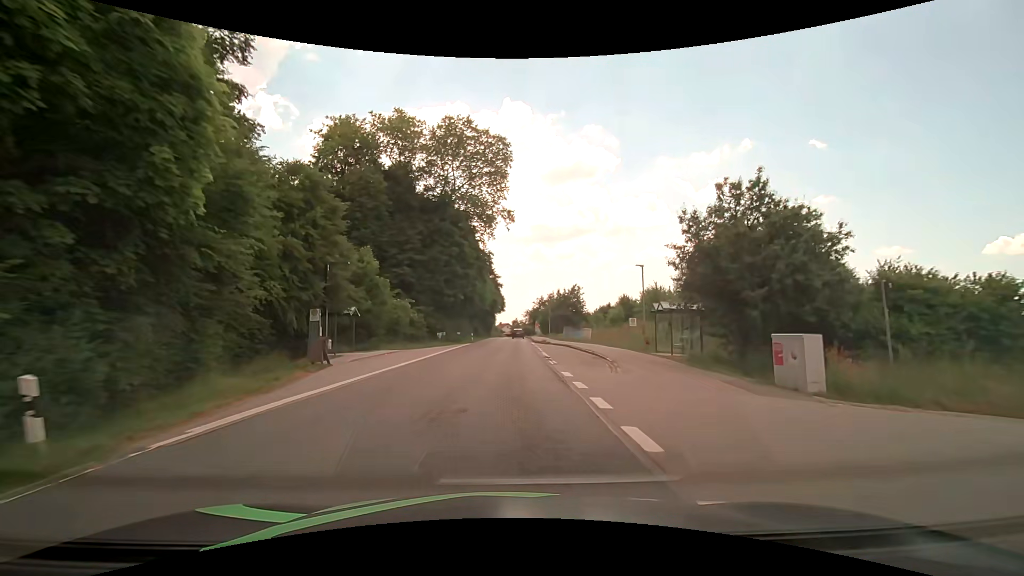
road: secondary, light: Day
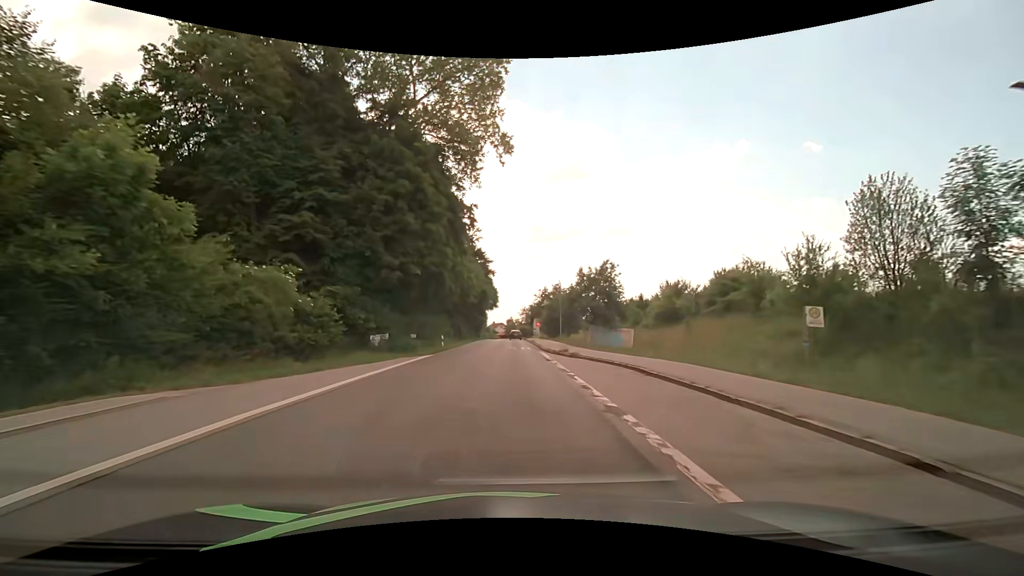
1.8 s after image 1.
(+0.2, +22.9) m; +1°
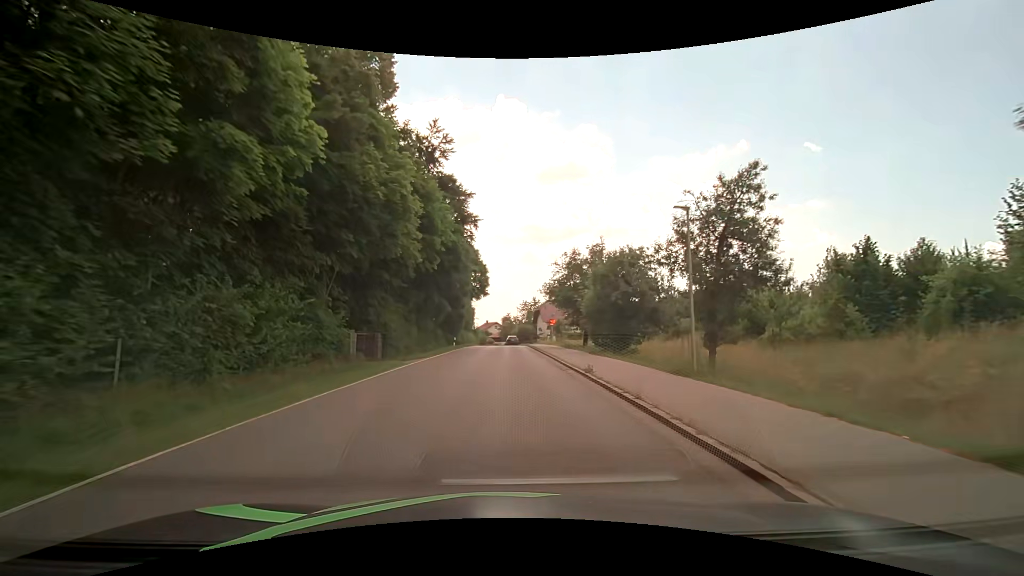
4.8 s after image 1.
(+0.2, +38.2) m; 0°
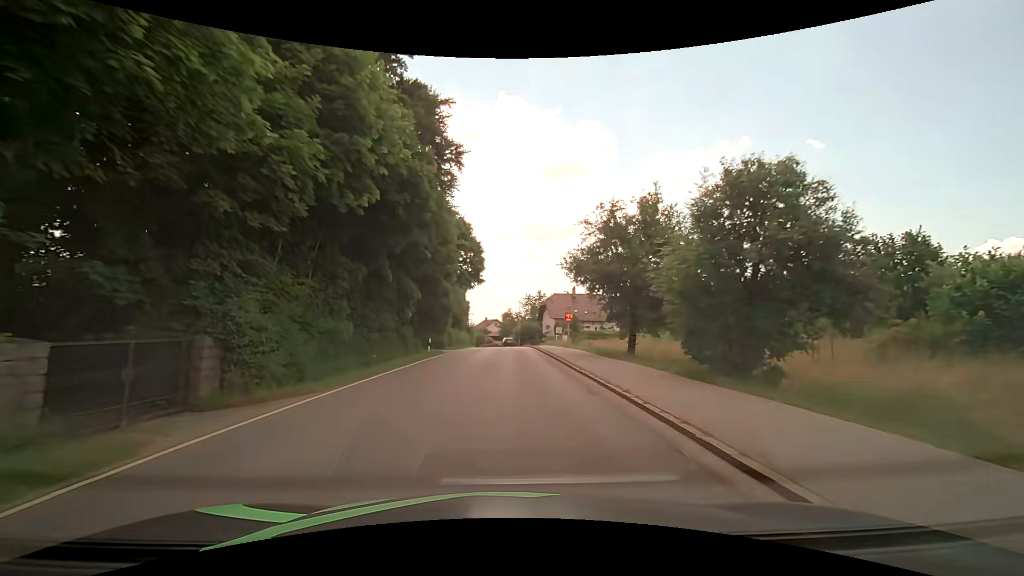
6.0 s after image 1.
(0.0, +15.3) m; 0°
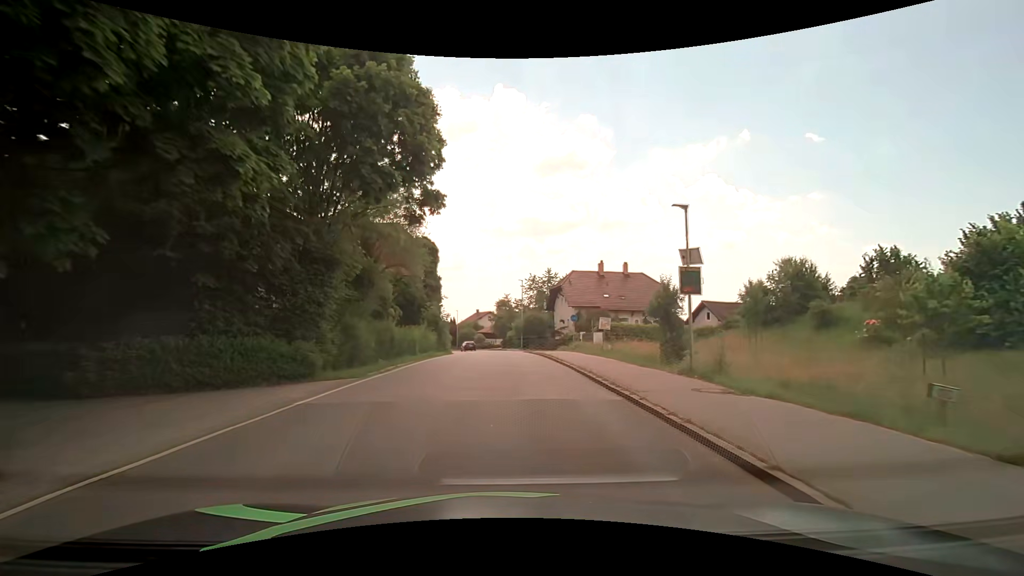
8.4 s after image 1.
(+0.3, +30.7) m; +1°
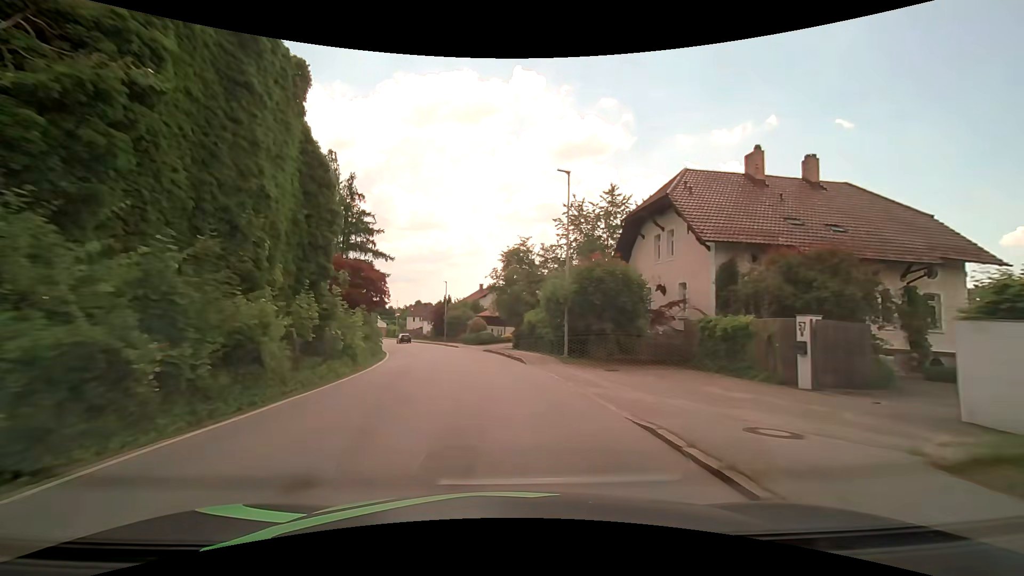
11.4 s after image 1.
(-0.1, +38.6) m; -2°
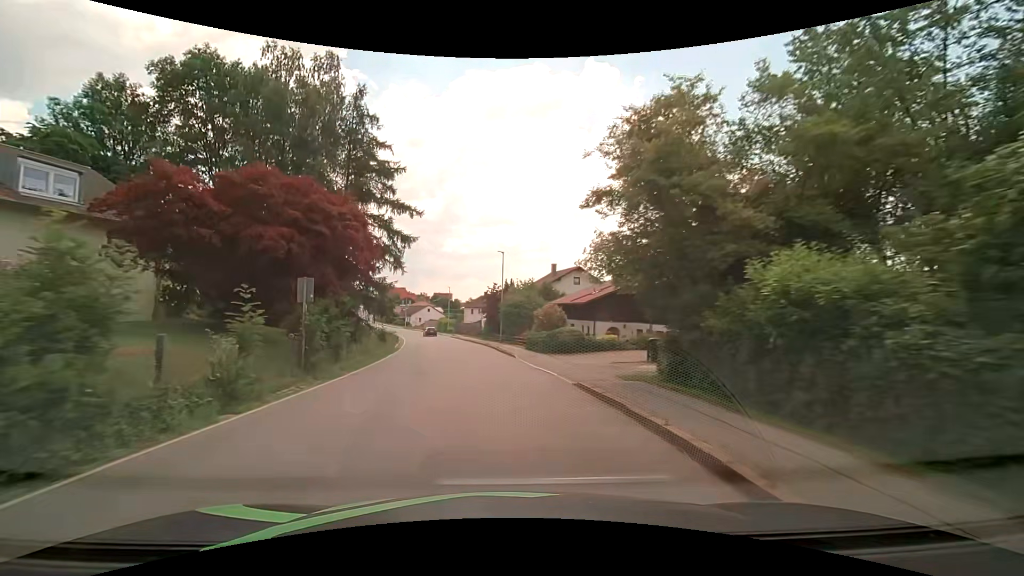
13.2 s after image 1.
(-1.4, +23.3) m; -8°
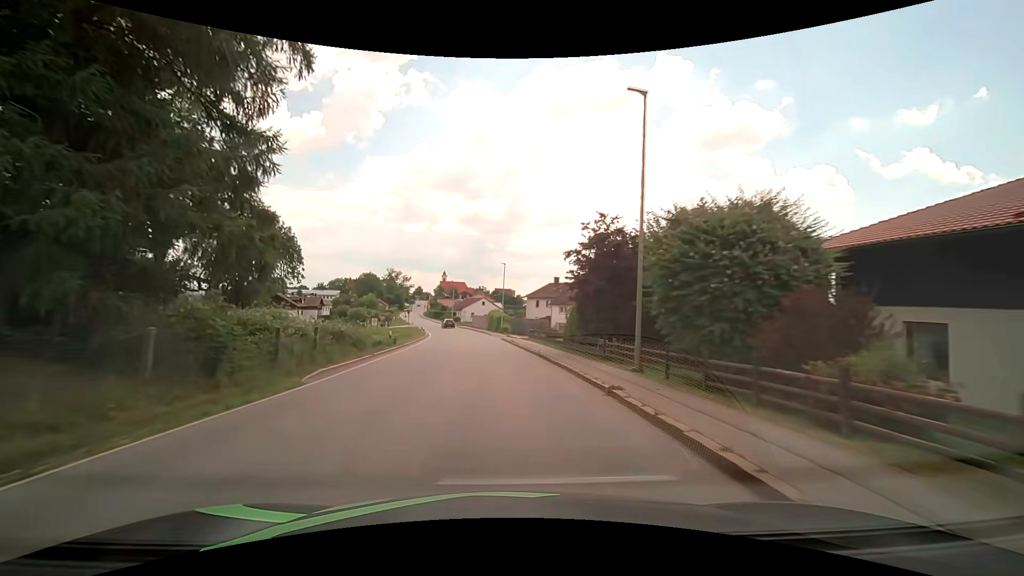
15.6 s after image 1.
(-2.1, +31.0) m; -7°
(0, +10) (-1, +20) (-1, +30) (-2, +40) (-3, +50) (-5, +60) (-6, +70) (-8, +79) (-11, +89) (-13, +99) m
